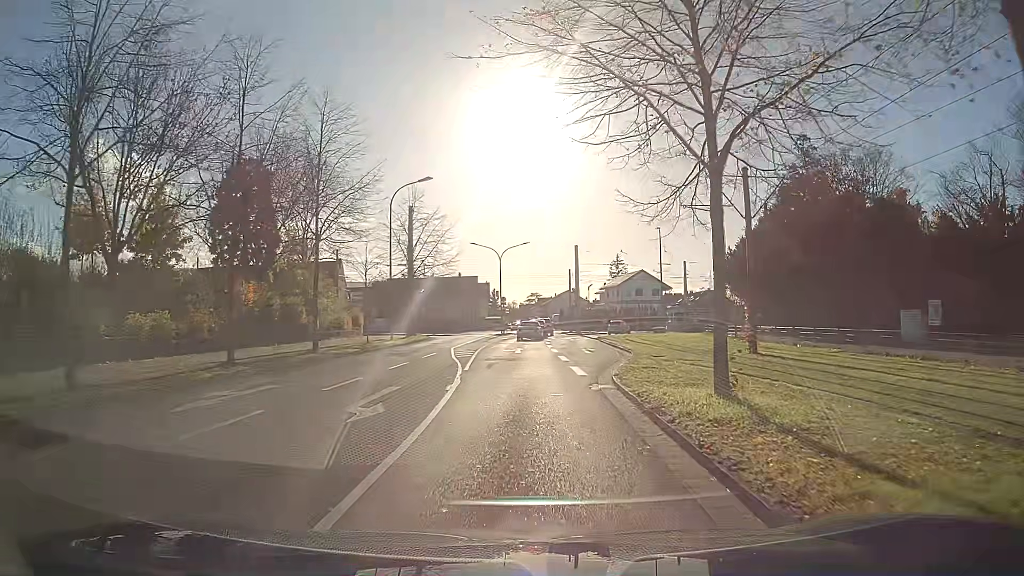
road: residential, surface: asphalt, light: Day
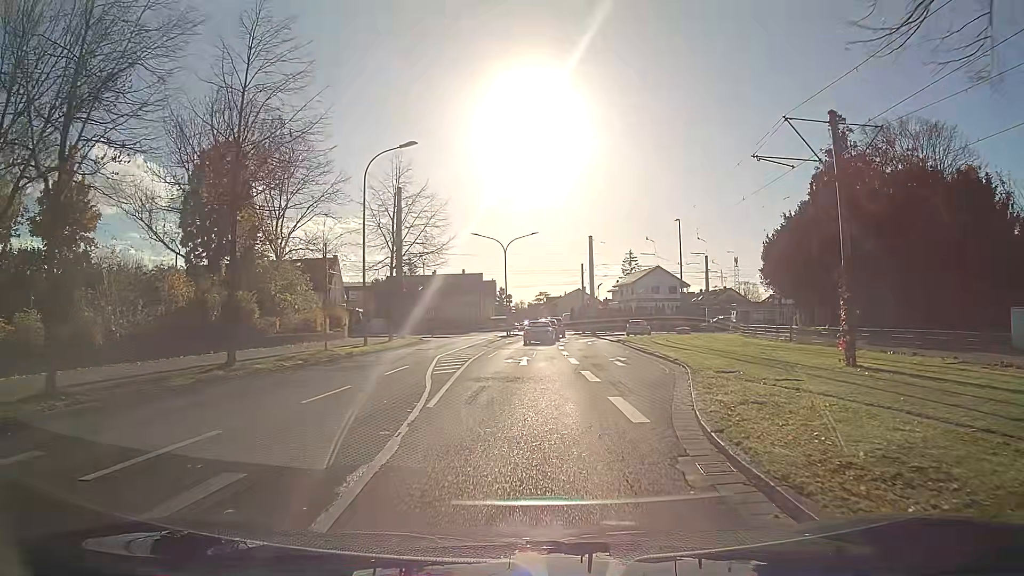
(-0.1, +7.7) m; -1°
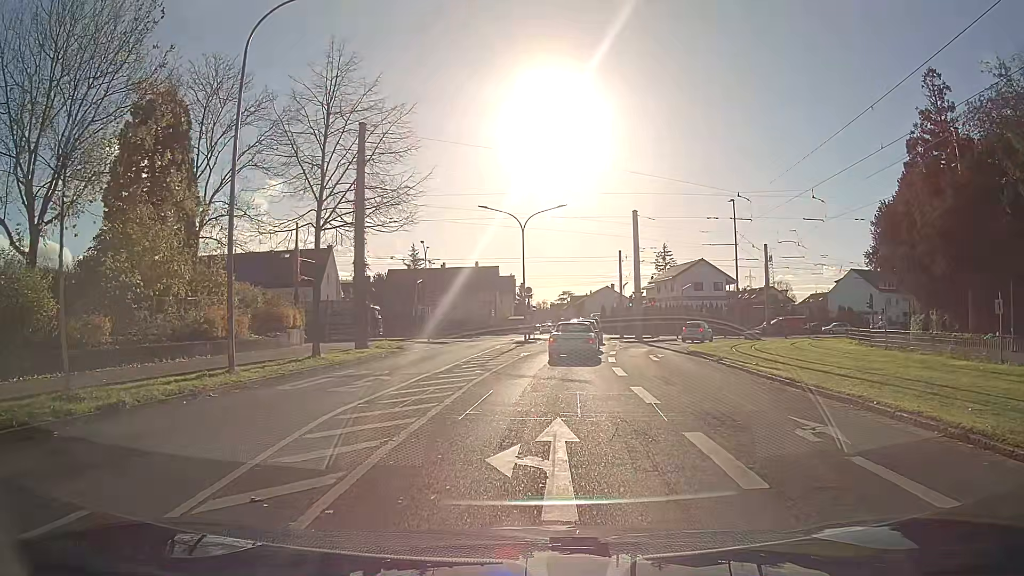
(-0.3, +15.3) m; -2°
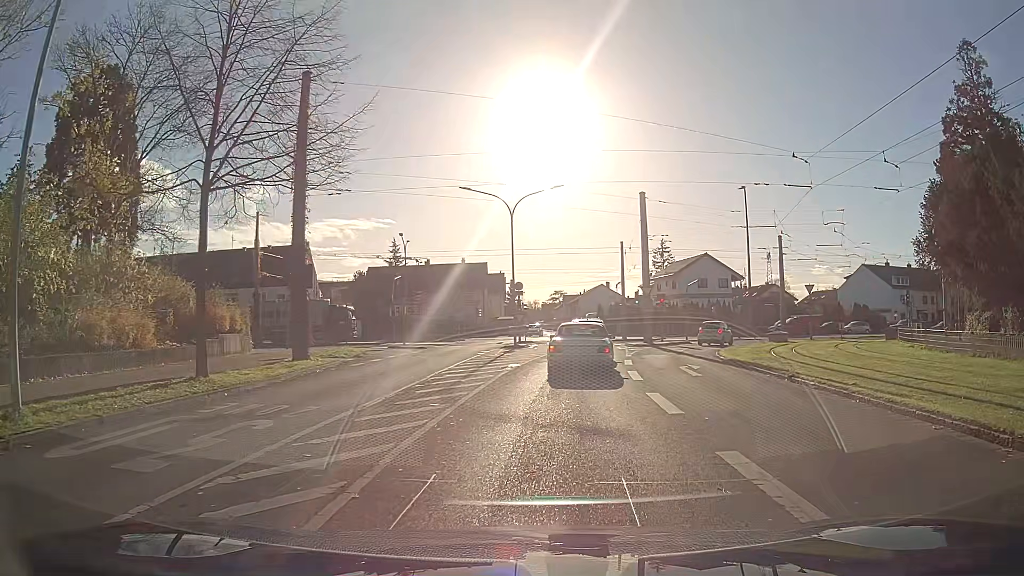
(0.0, +7.0) m; +1°
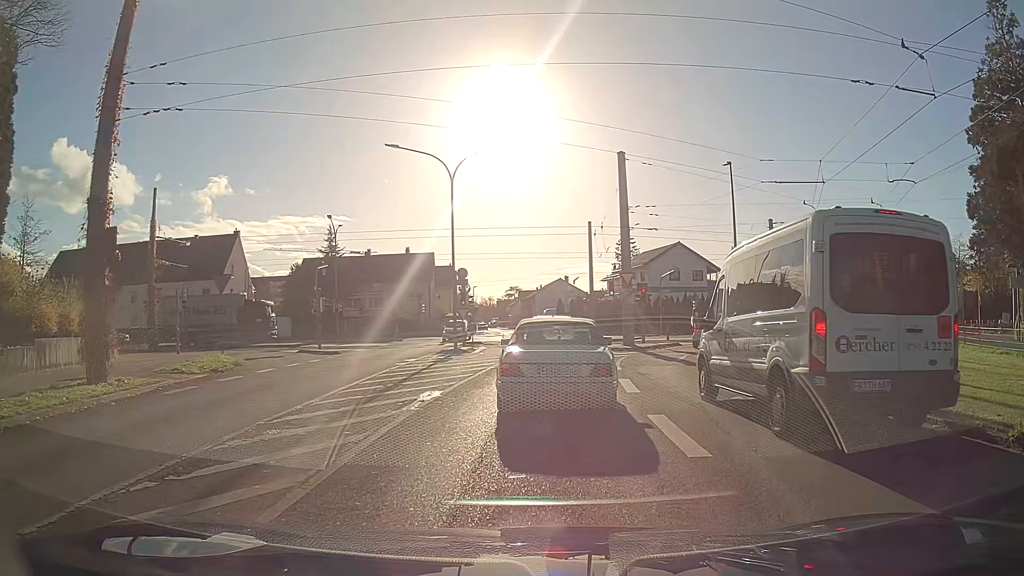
(+0.3, +9.4) m; +3°
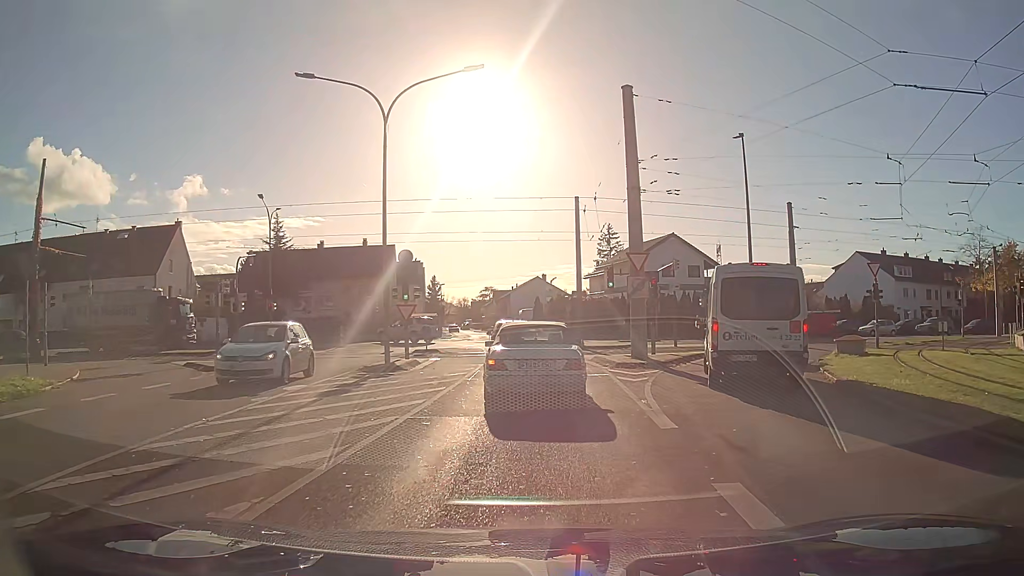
(+0.3, +10.0) m; +3°
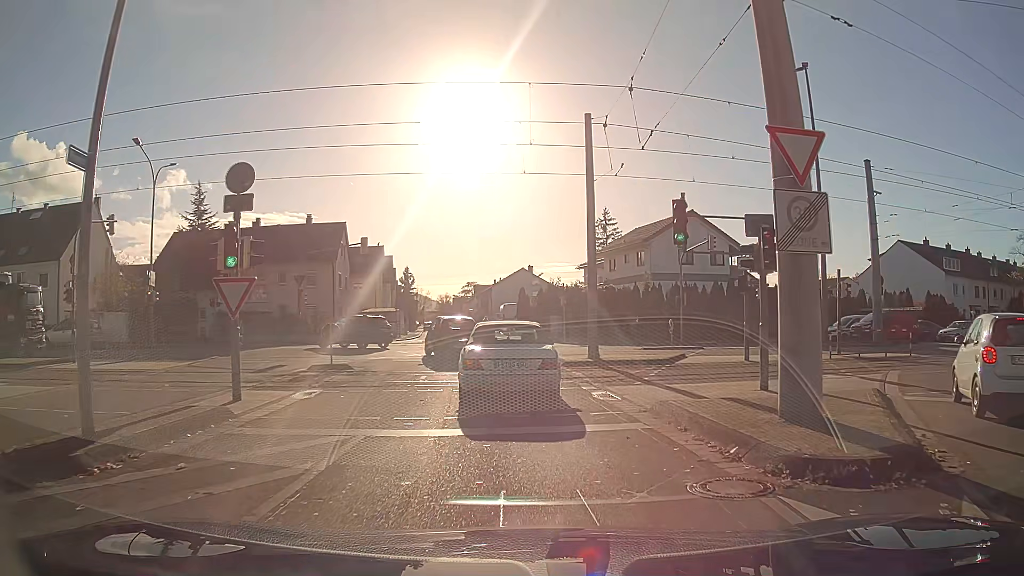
(+0.1, +14.6) m; +1°
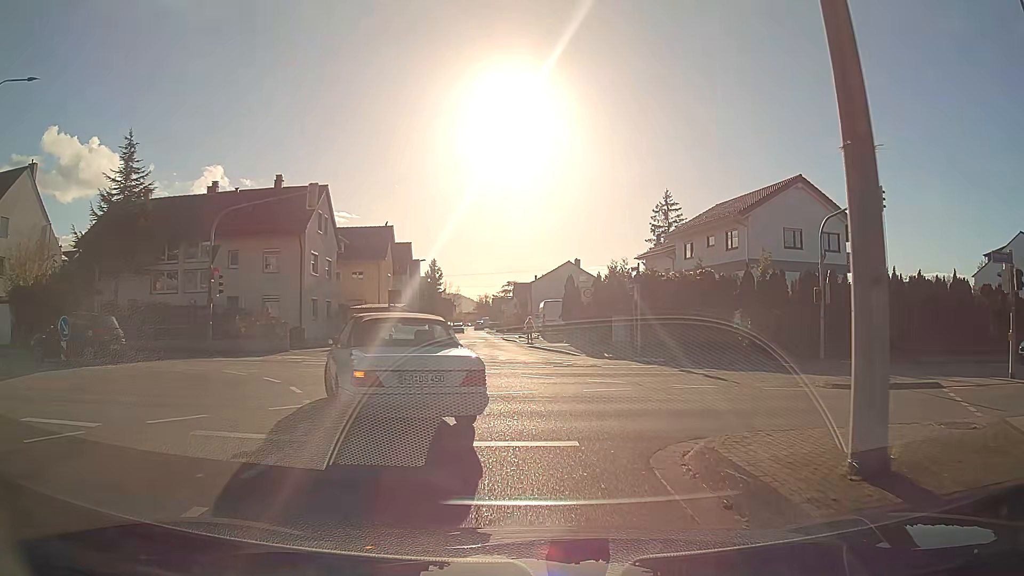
(-0.5, +16.2) m; -4°
(0, +10) (-1, +20) (-1, +30) (-2, +40) (-3, +50) (-3, +60) (-4, +70) (-5, +80) (-6, +90) (-7, +100) m
